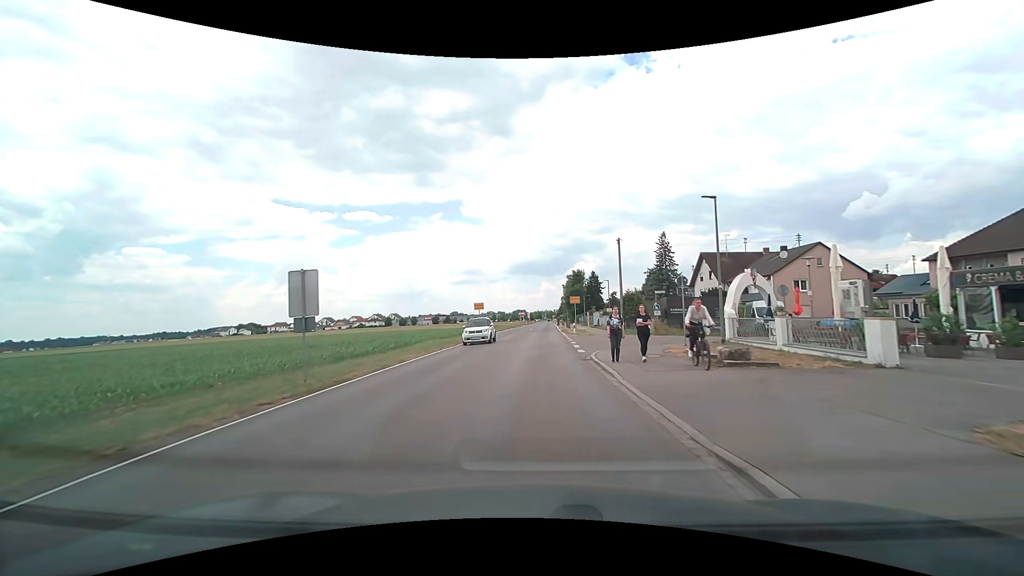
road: tertiary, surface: asphalt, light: Day
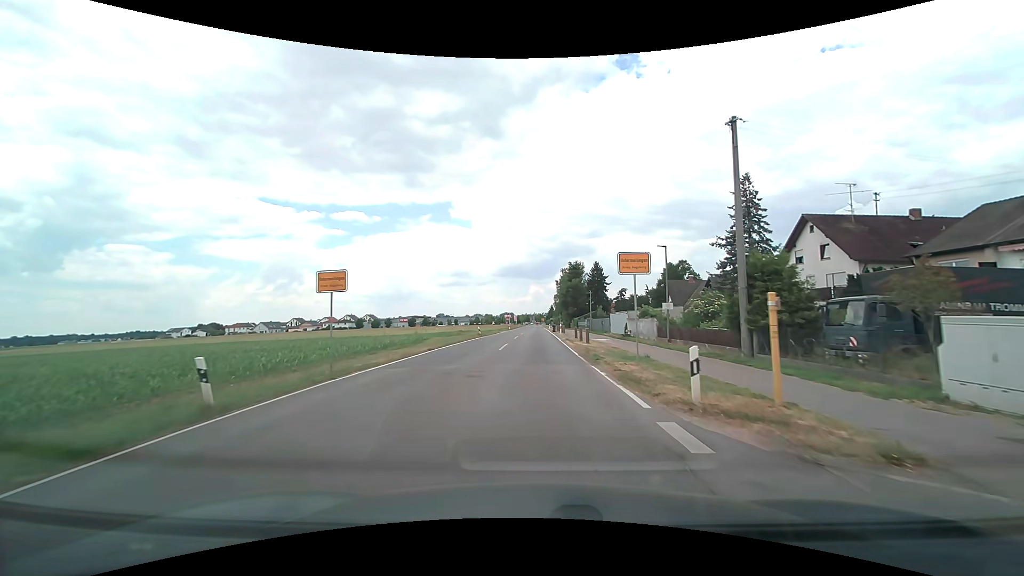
(+0.3, +33.5) m; +1°
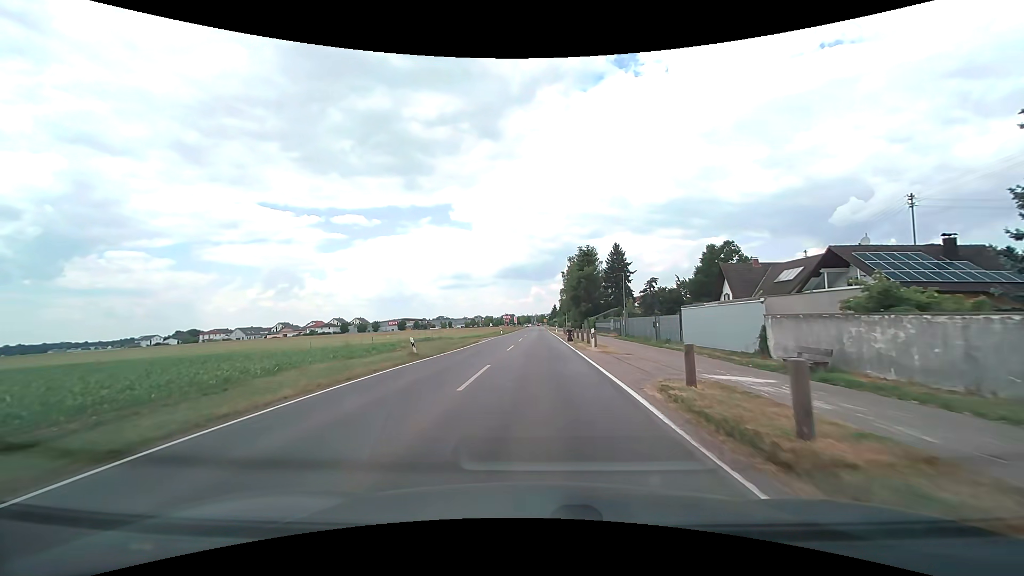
(+0.1, +28.0) m; 0°
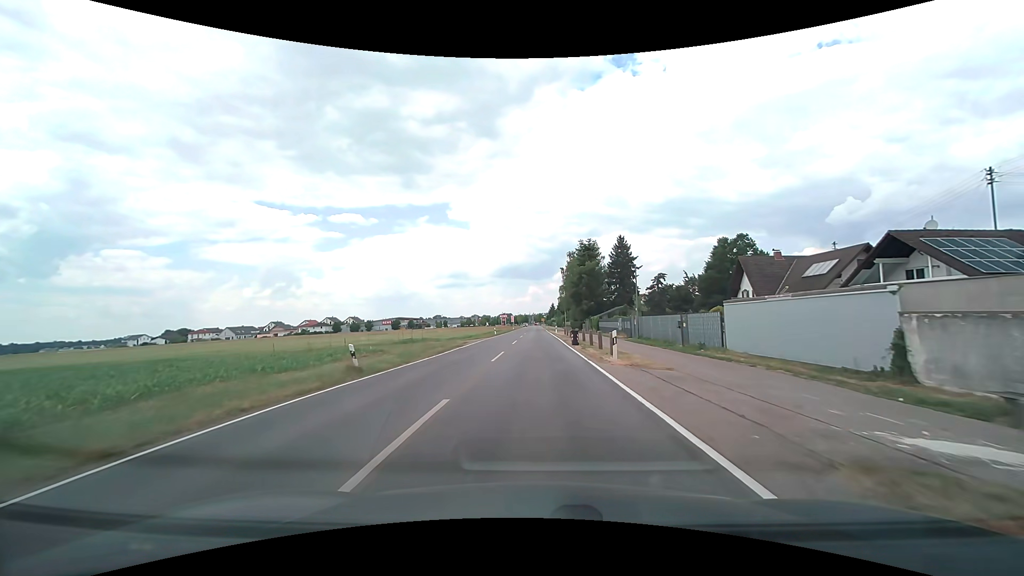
(0.0, +7.2) m; 0°
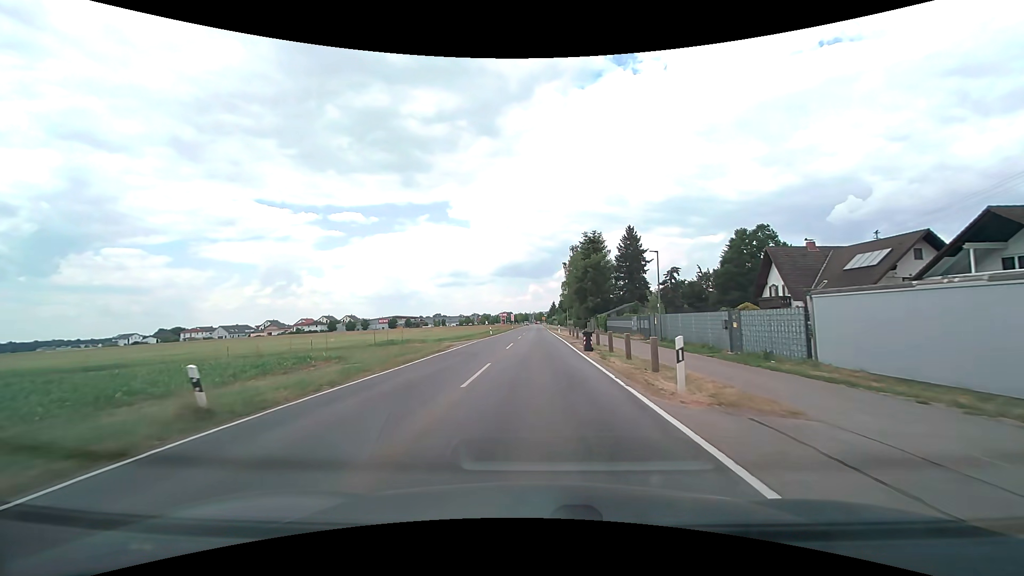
(0.0, +7.3) m; 0°
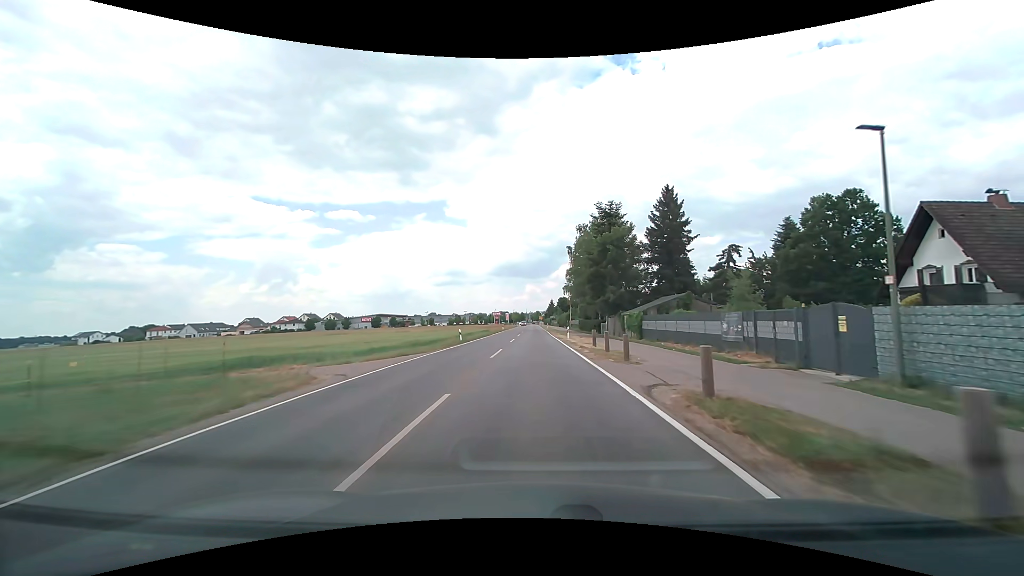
(0.0, +22.5) m; 0°
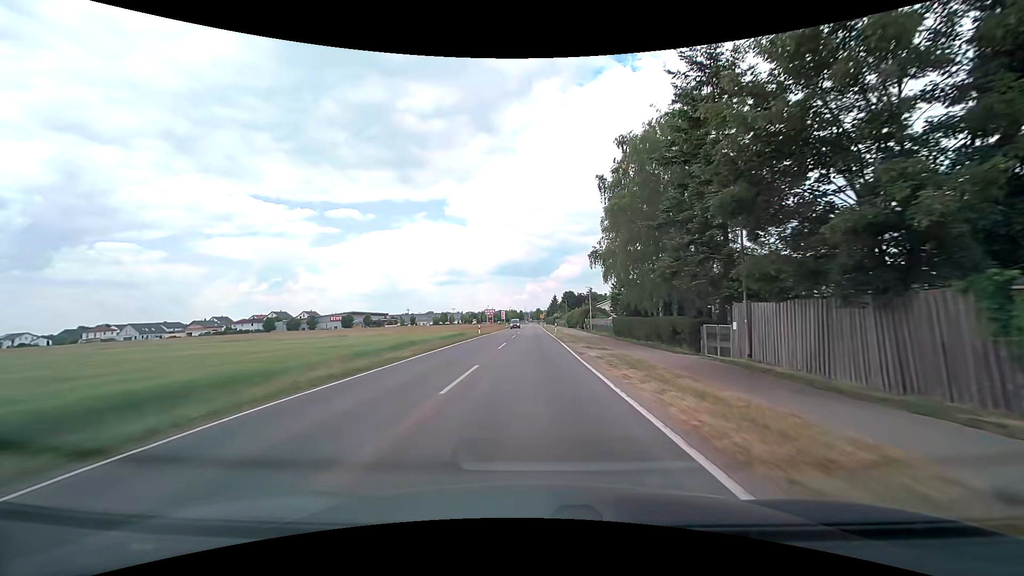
(+0.1, +39.2) m; 0°
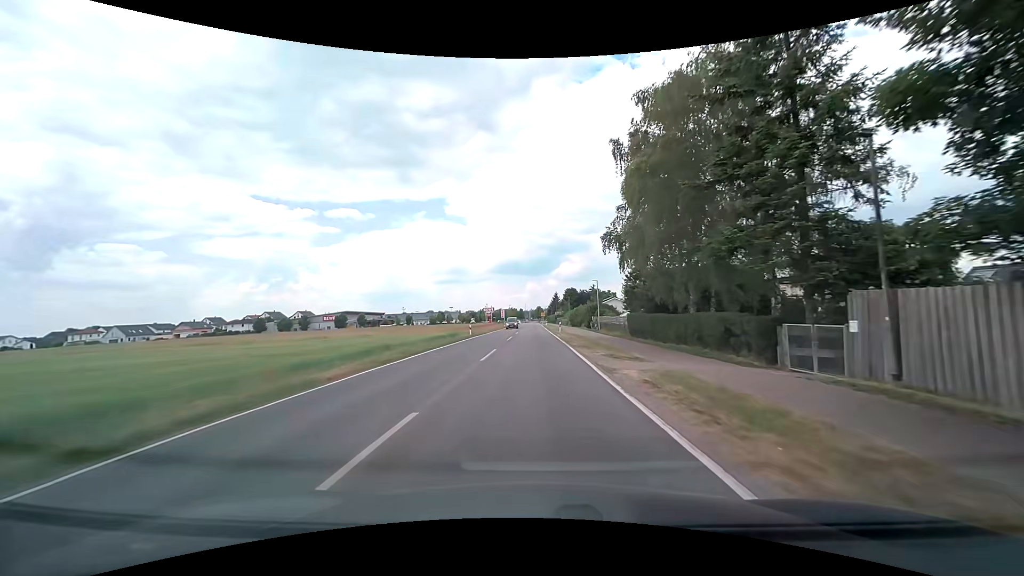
(0.0, +8.0) m; 0°
(0, +10) (0, +20) (0, +30) (0, +40) (0, +50) (0, +60) (0, +70) (0, +80) (-1, +90) (-1, +100) m
